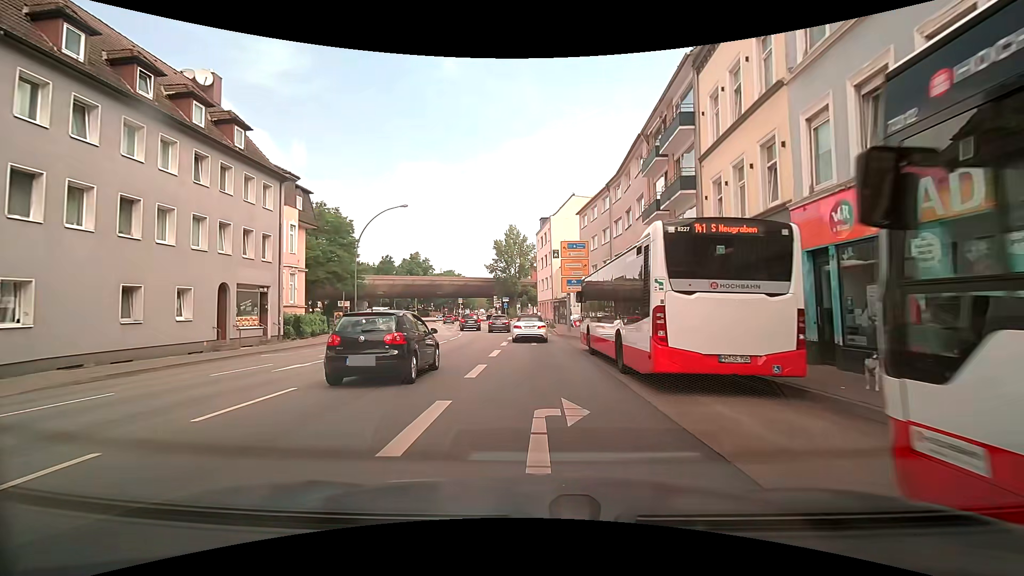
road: secondary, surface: asphalt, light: Day
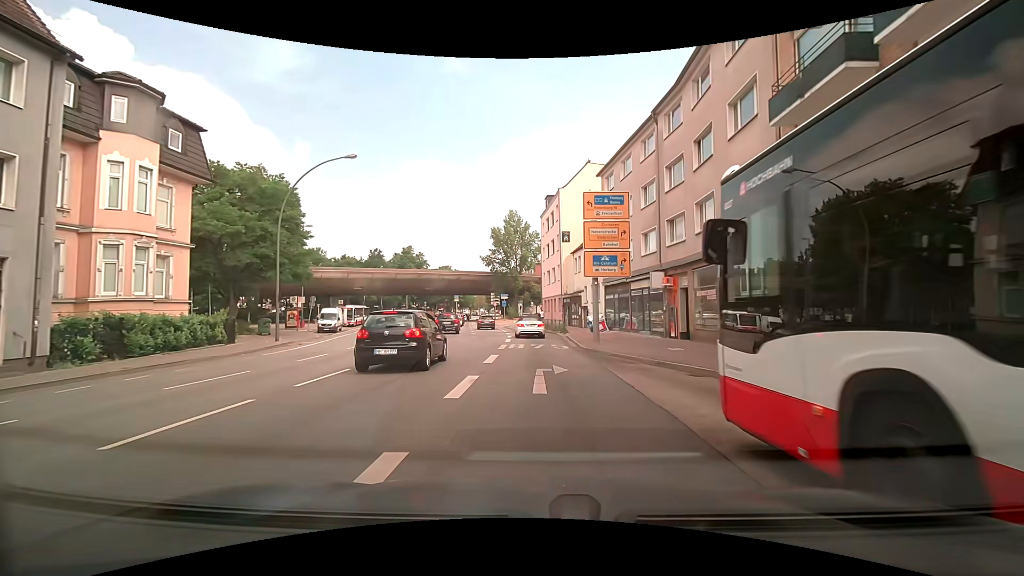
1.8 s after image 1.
(0.0, +15.1) m; 0°
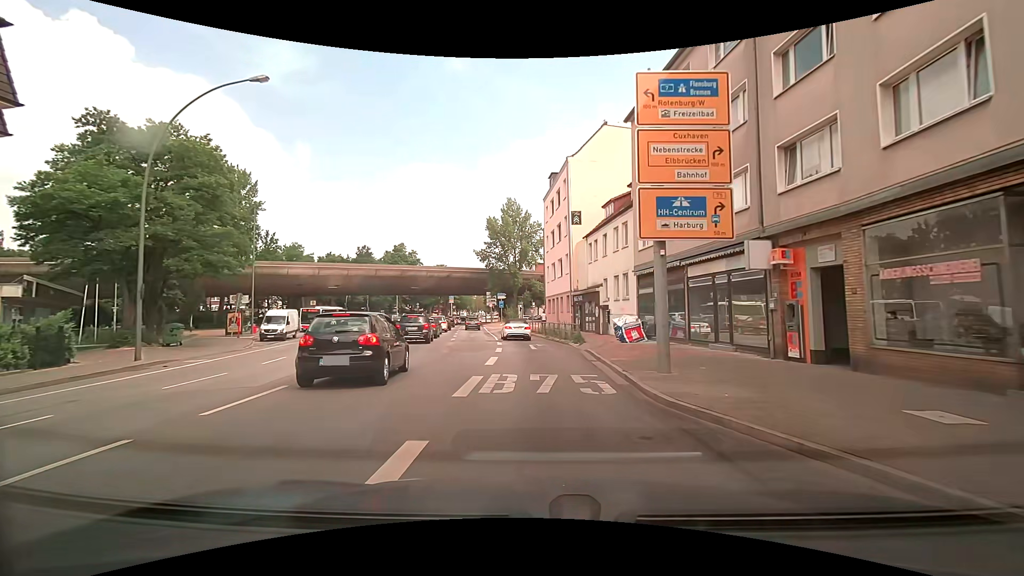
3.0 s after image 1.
(0.0, +11.6) m; 0°
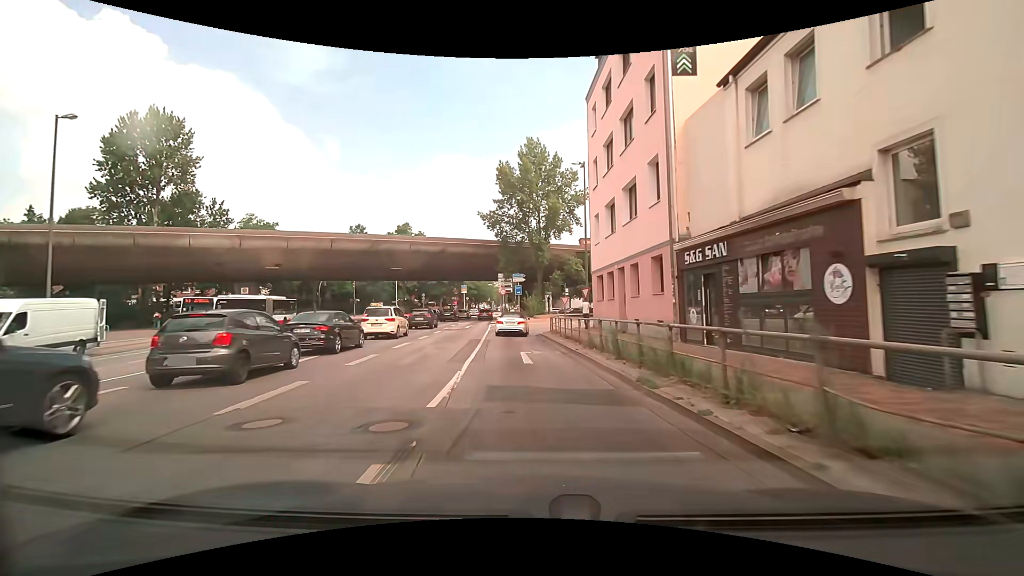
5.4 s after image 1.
(-0.5, +25.1) m; -4°
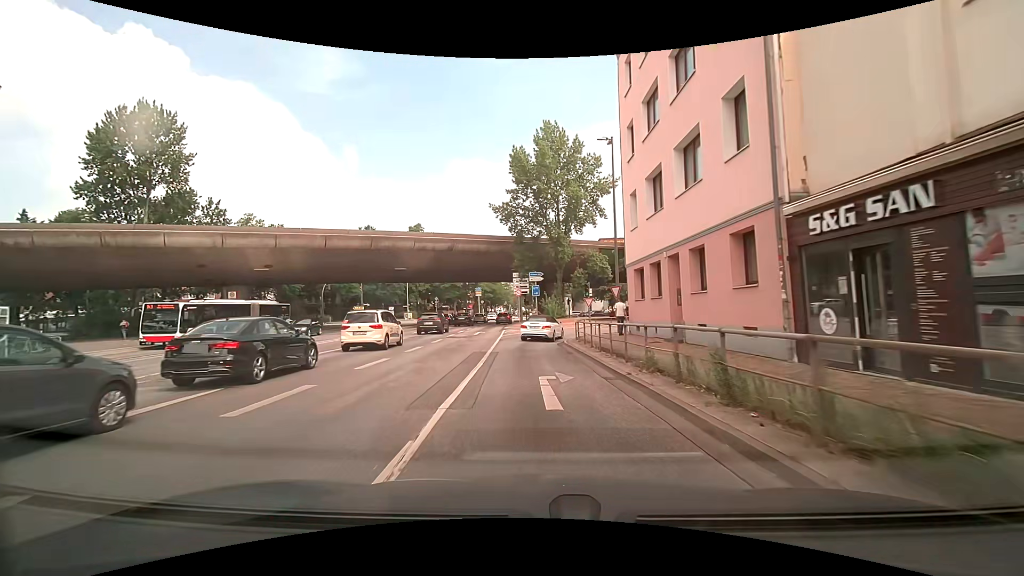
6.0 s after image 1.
(-0.1, +5.9) m; -1°
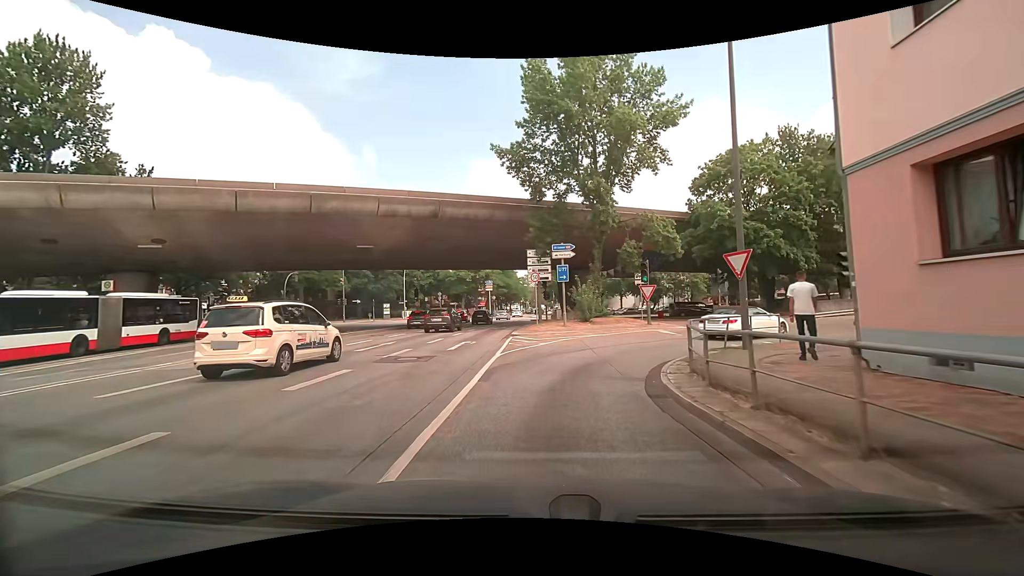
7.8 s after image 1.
(-0.6, +16.3) m; -3°
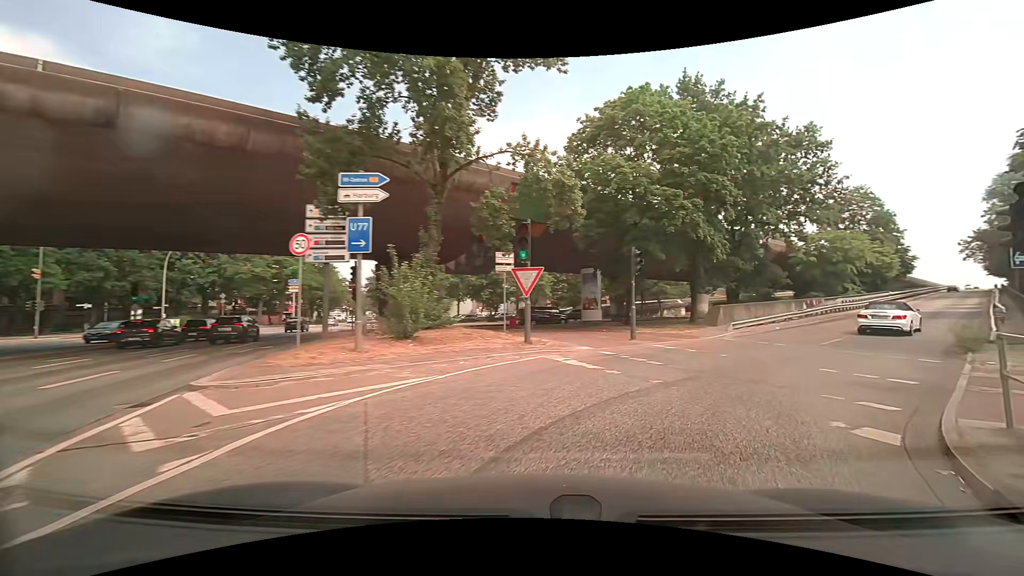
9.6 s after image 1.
(+0.9, +14.6) m; +17°
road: trunk_link
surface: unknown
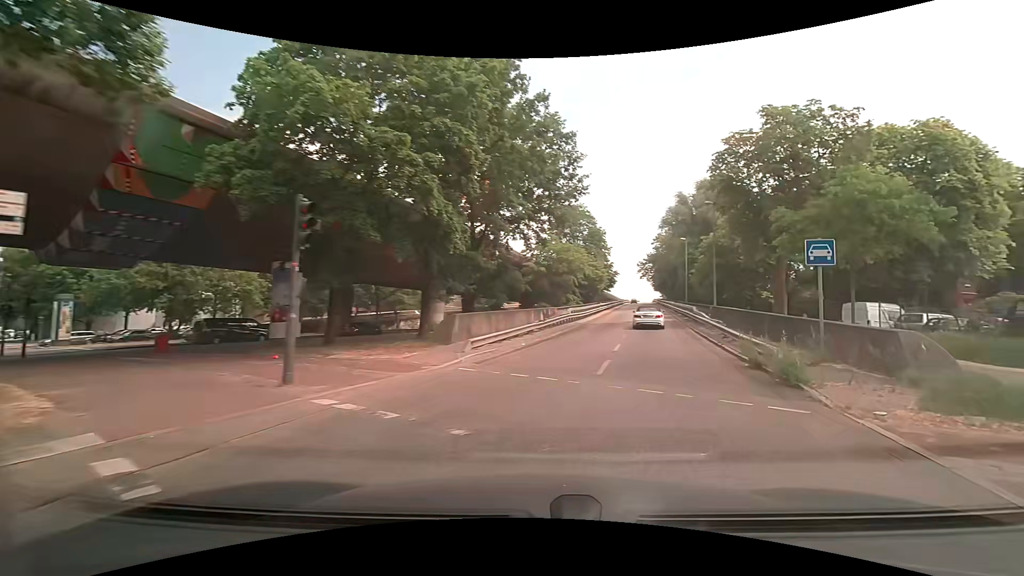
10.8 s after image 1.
(+2.3, +8.9) m; +29°
